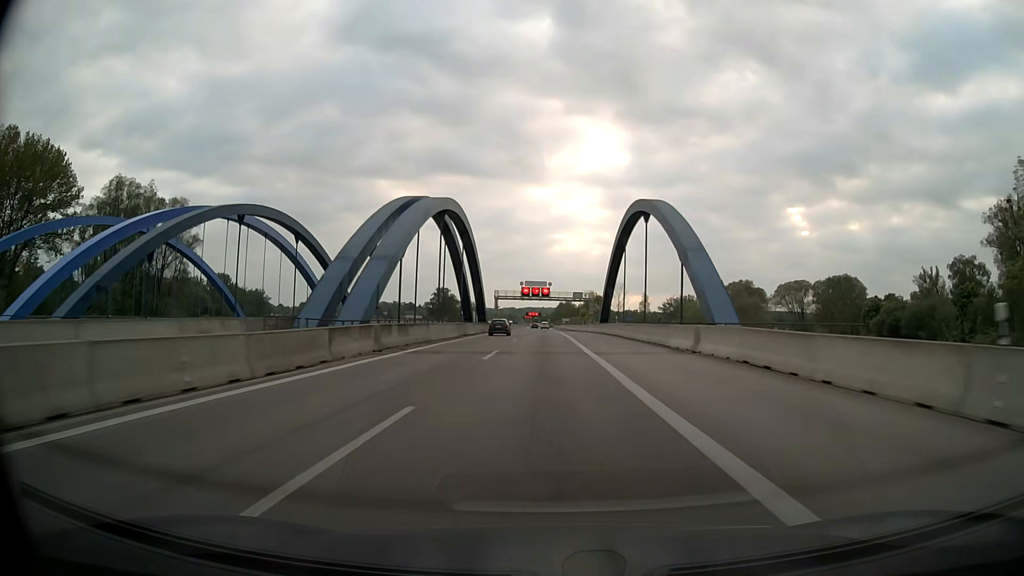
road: motorway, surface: asphalt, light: Day
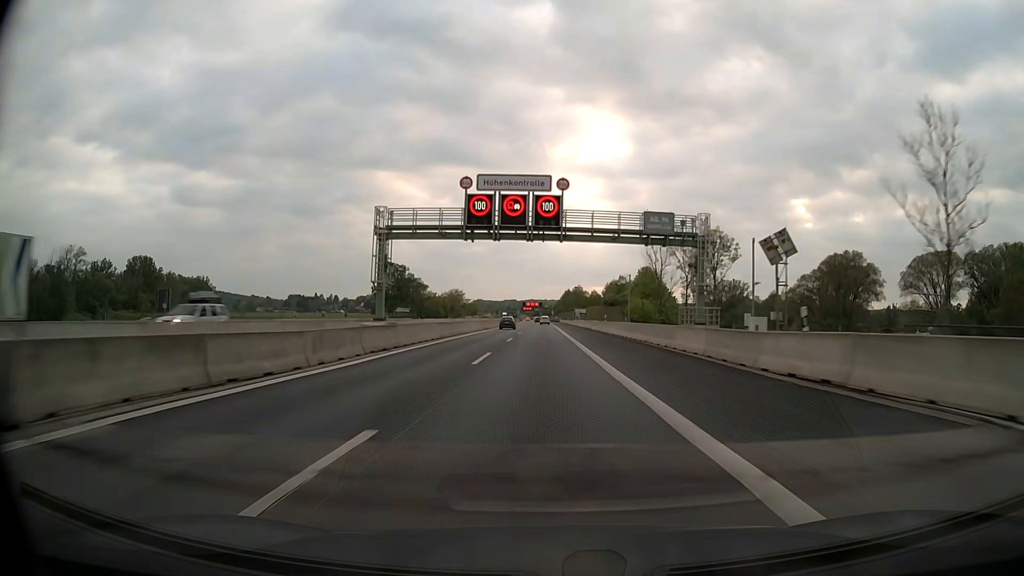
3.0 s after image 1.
(0.0, +92.4) m; 0°
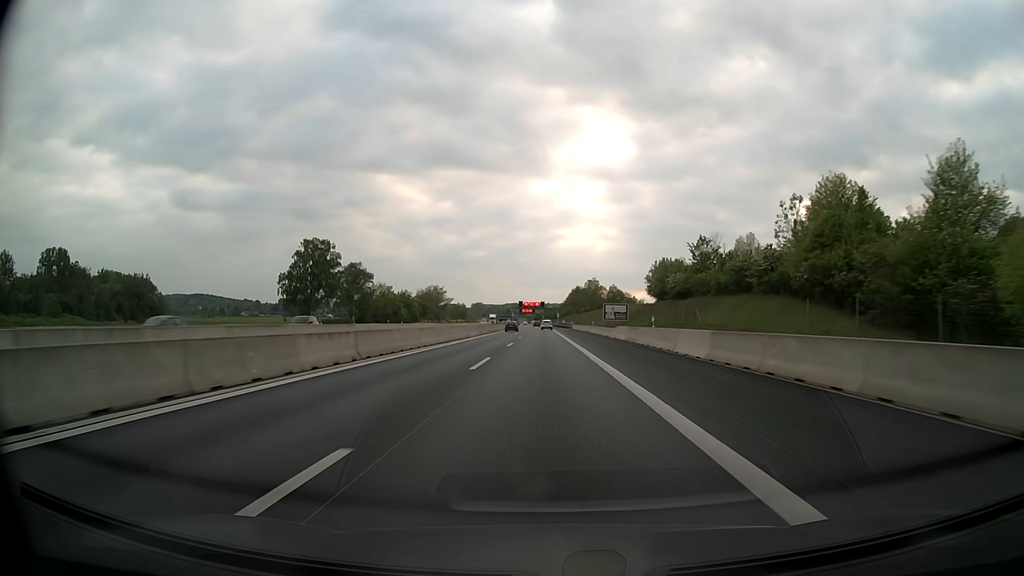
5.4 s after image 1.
(-0.3, +73.2) m; 0°
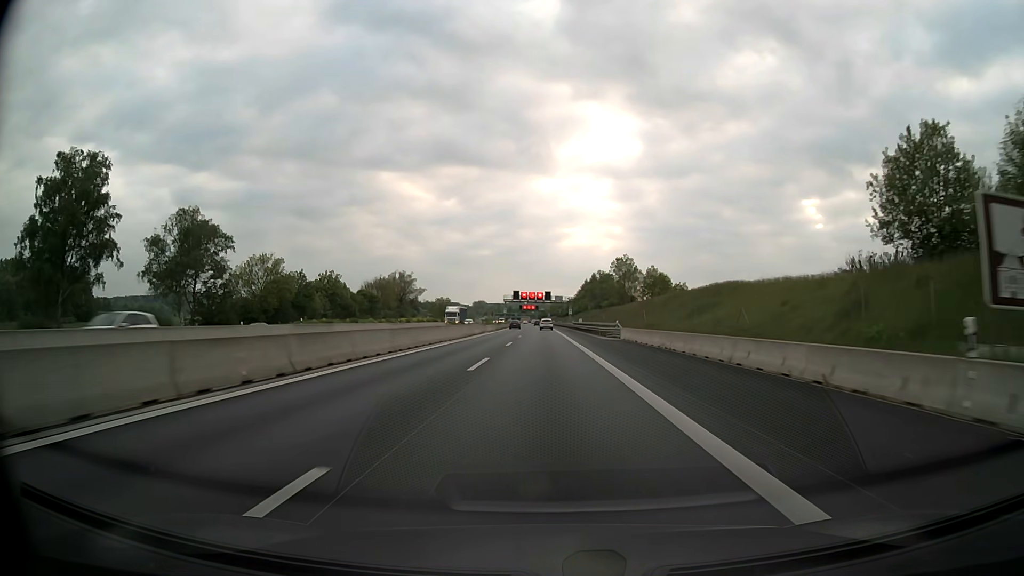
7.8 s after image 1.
(-0.4, +72.9) m; 0°
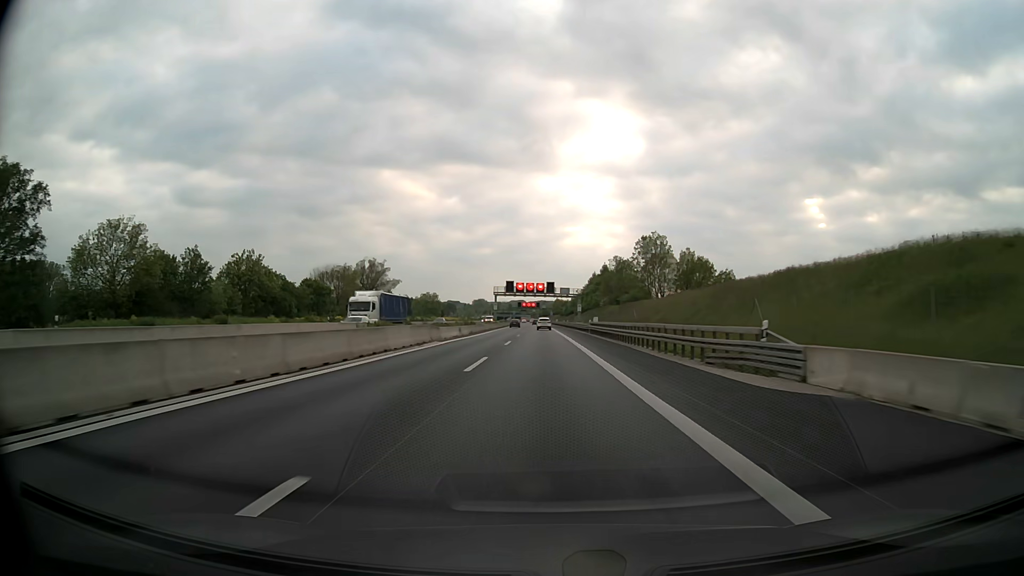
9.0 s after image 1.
(-0.2, +36.4) m; 0°
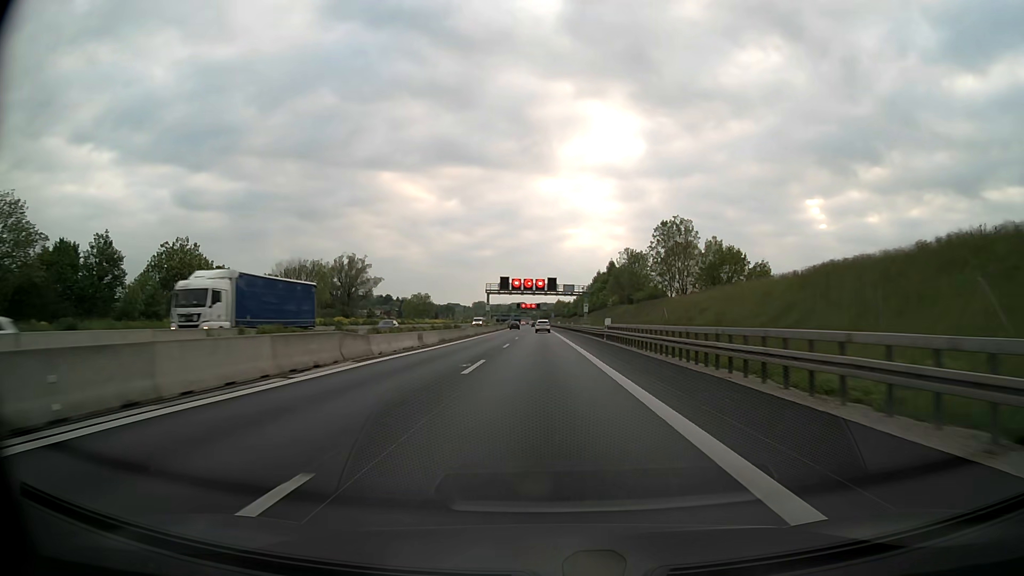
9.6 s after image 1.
(0.0, +18.2) m; 0°
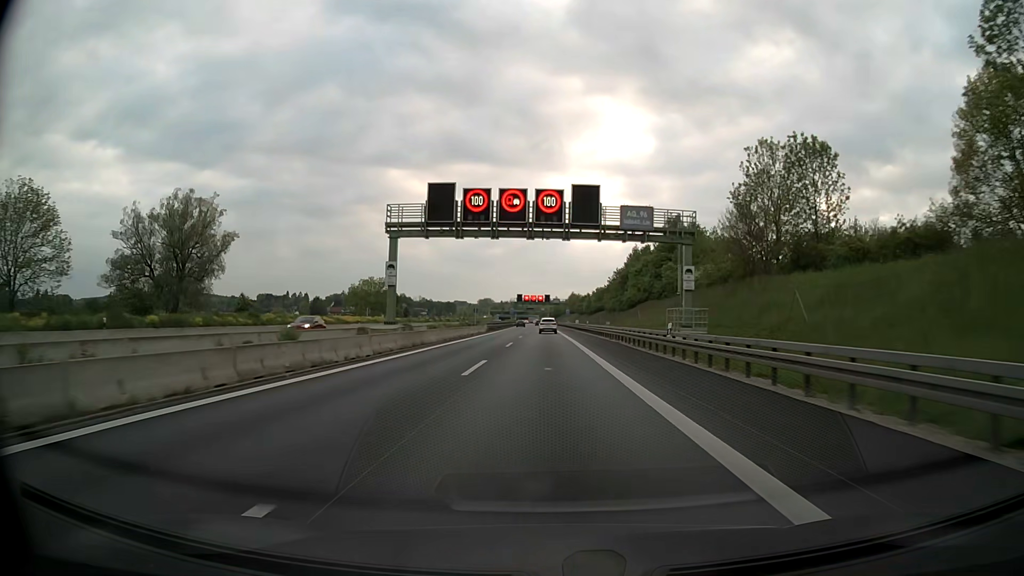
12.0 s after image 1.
(-0.7, +72.8) m; -1°
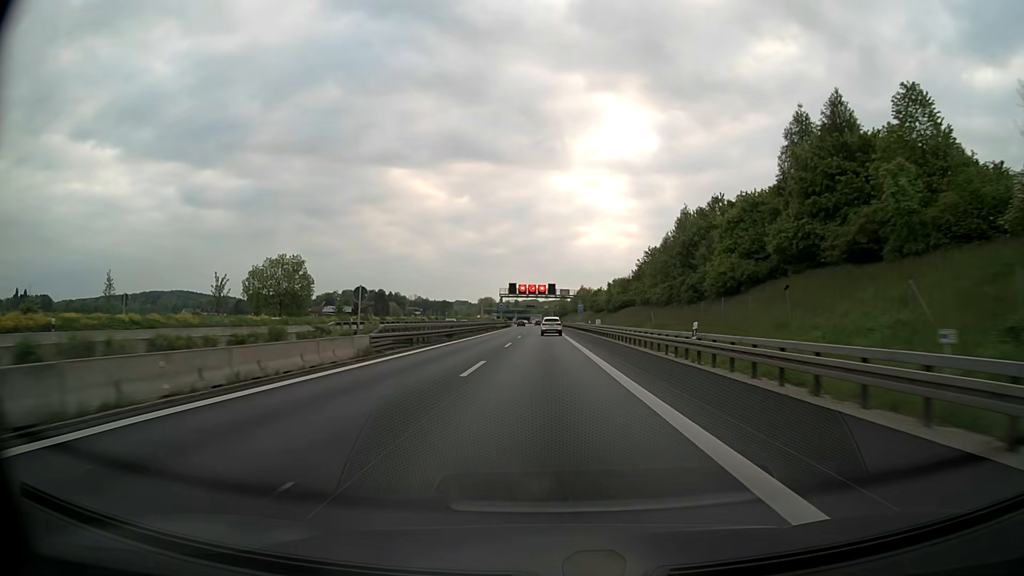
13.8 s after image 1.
(0.0, +54.3) m; -1°
(0, +10) (0, +20) (0, +30) (0, +40) (0, +50) (0, +60) (0, +70) (0, +80) (0, +90) (-1, +100) m
